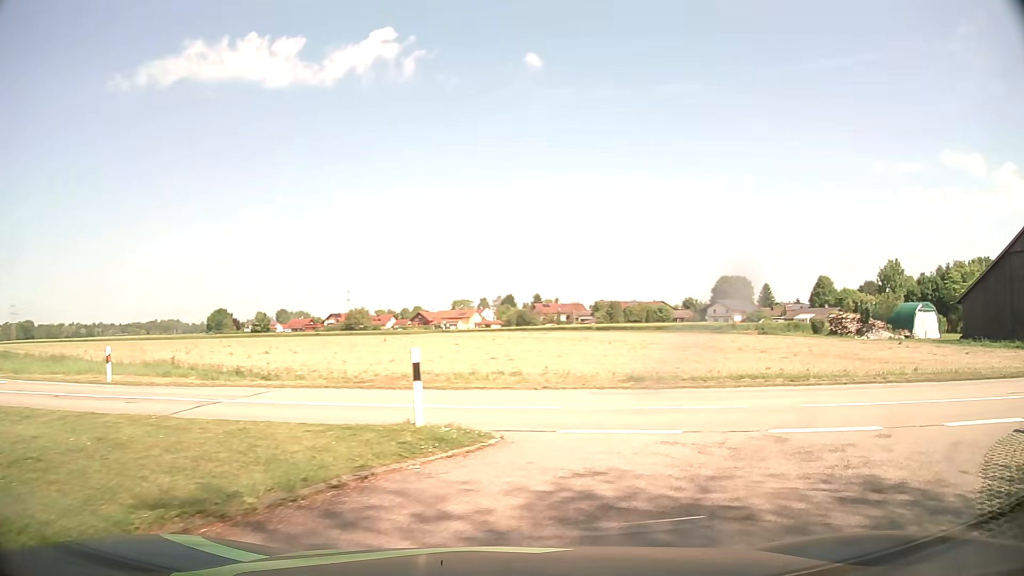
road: unclassified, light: Day
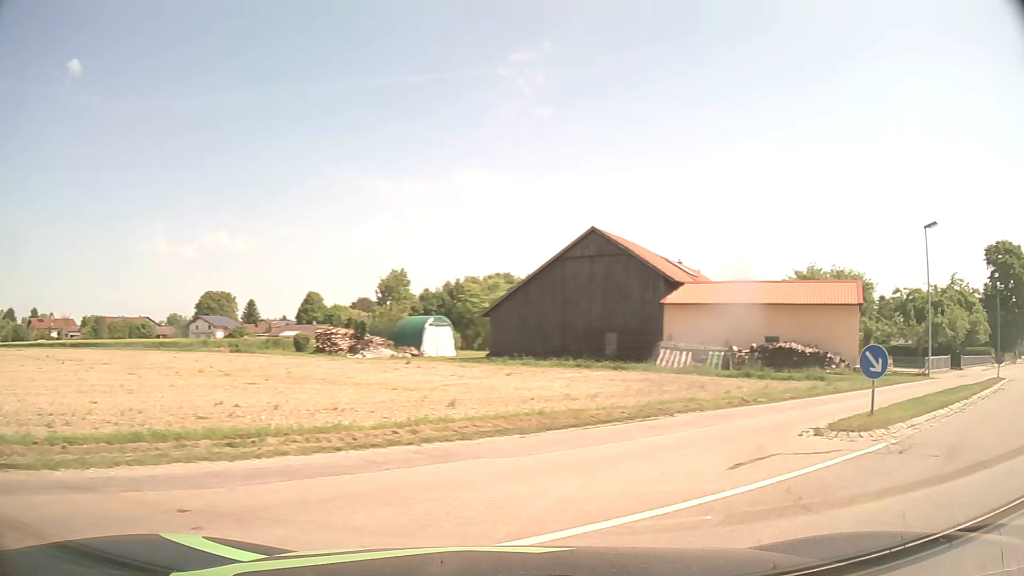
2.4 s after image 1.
(+2.9, +8.0) m; +41°
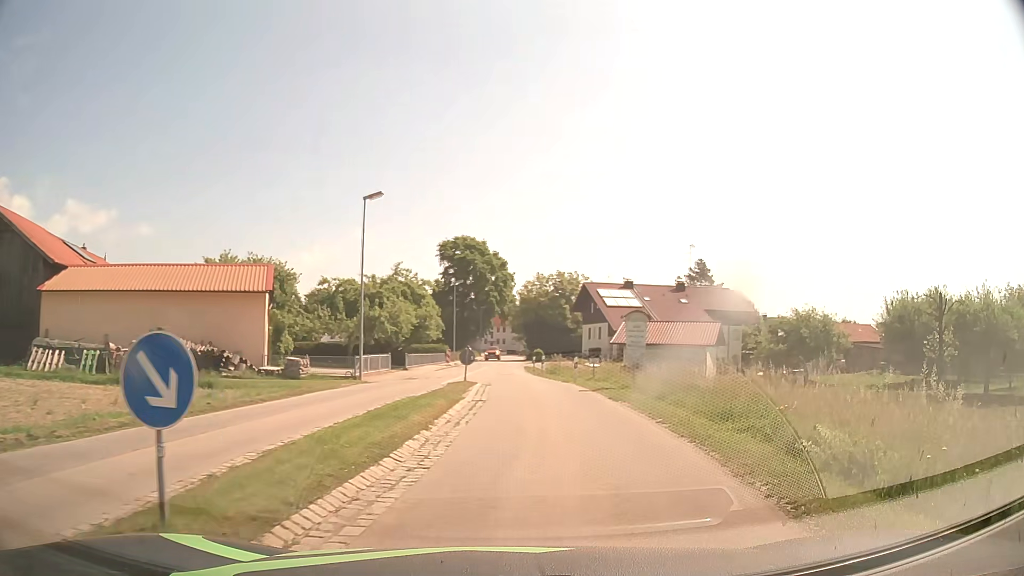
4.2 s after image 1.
(+3.9, +6.7) m; +52°
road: tertiary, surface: asphalt
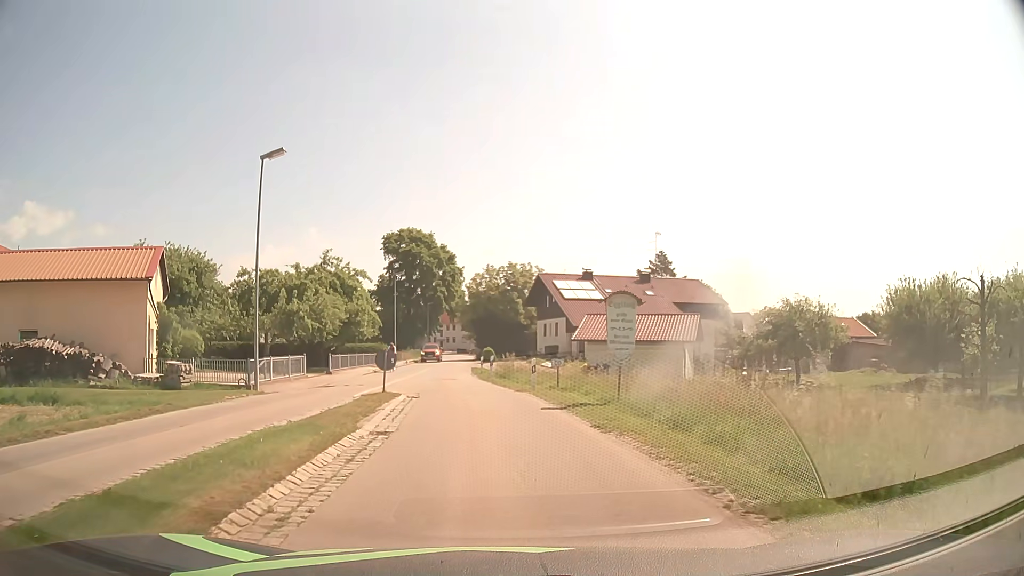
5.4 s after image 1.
(+0.5, +7.0) m; +5°
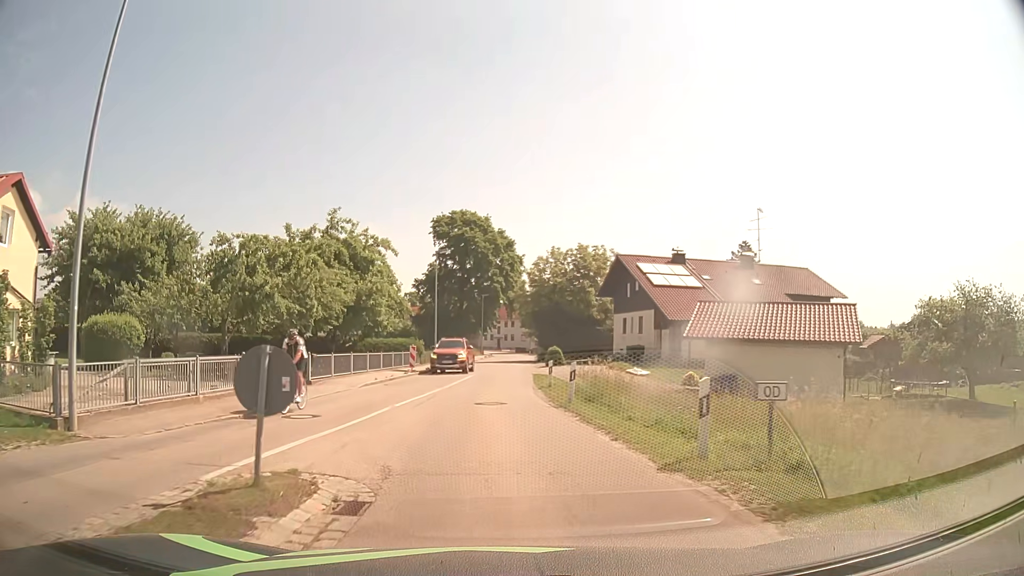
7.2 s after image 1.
(-0.6, +13.4) m; -5°
(0, +10) (-1, +20) (0, +30) (0, +40) (0, +50) (+1, +60) (+1, +70) (+1, +80) (+2, +90) (+2, +100) m
